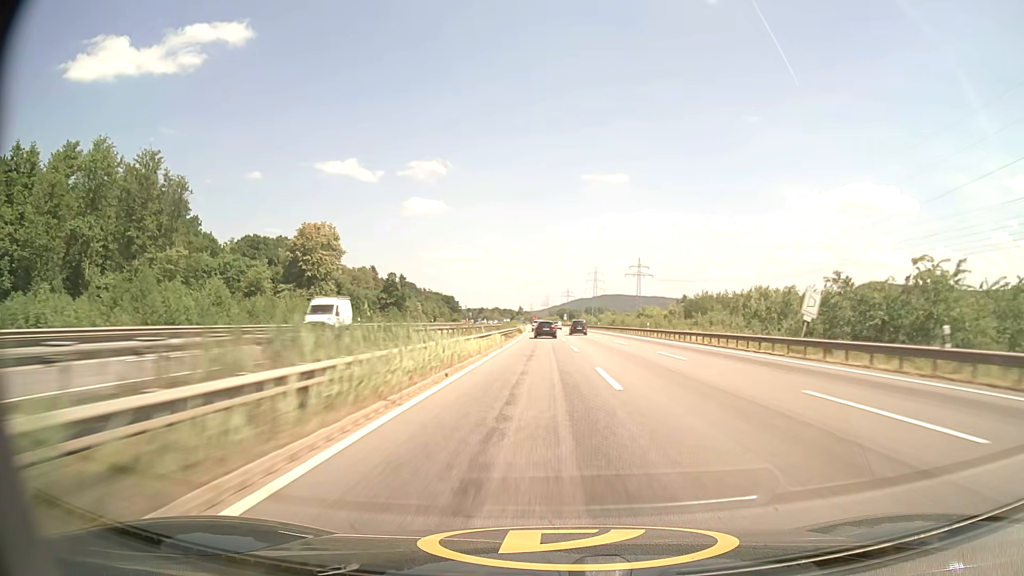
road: motorway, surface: asphalt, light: Day
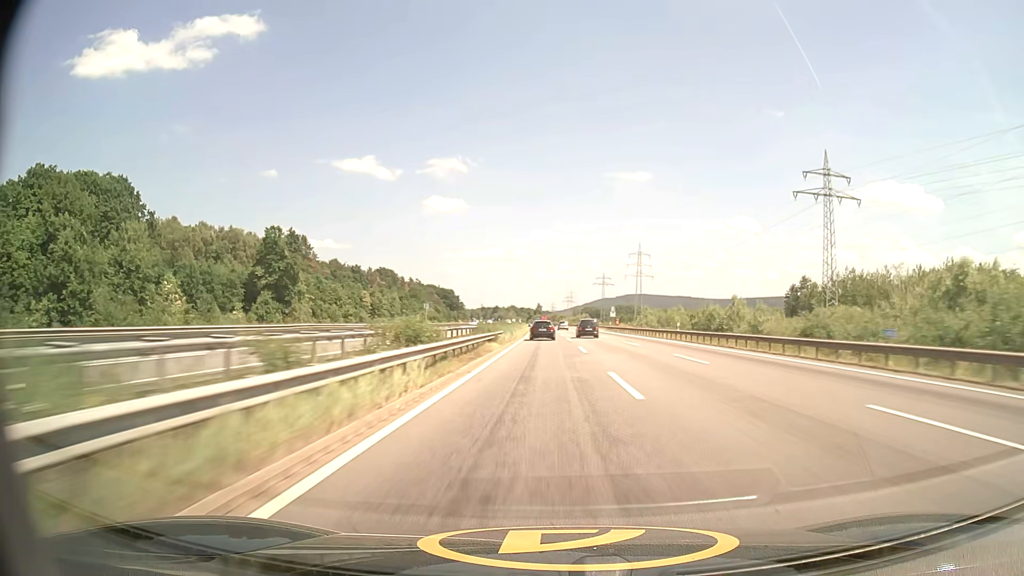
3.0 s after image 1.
(-2.0, +109.9) m; -2°
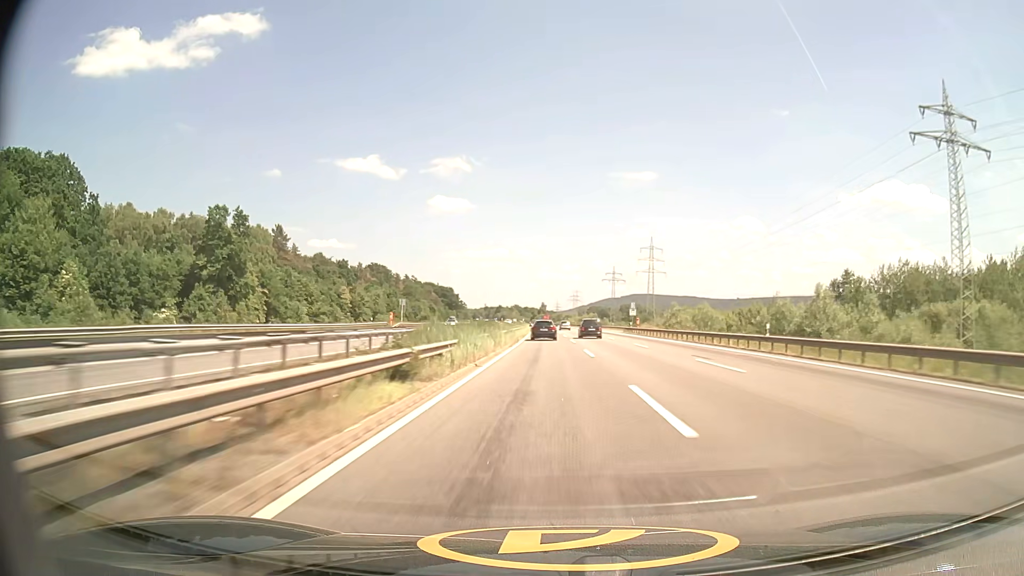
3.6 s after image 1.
(-0.1, +21.9) m; 0°
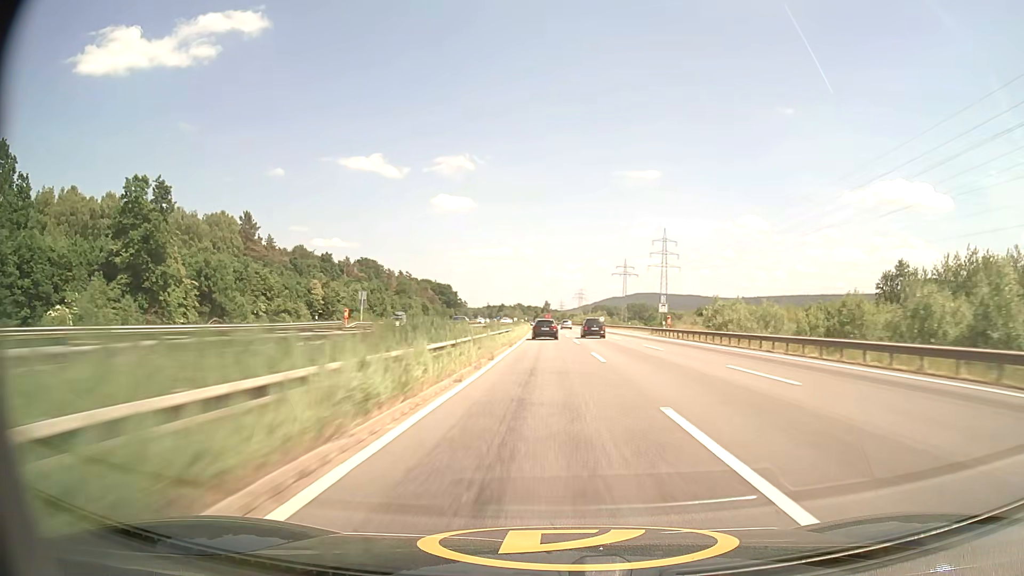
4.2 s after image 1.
(-0.1, +21.8) m; 0°
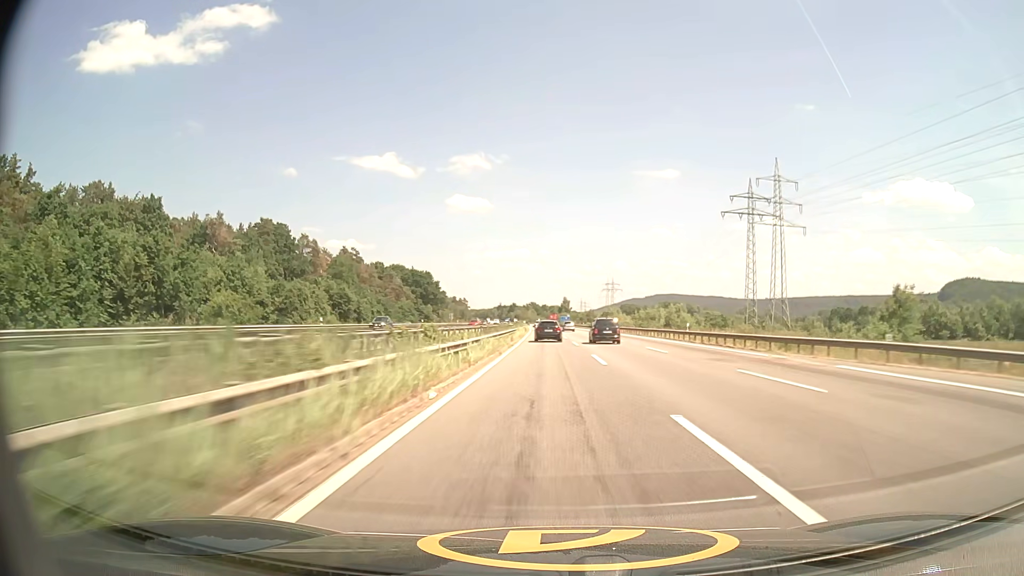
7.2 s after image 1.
(-1.1, +108.8) m; -1°
(0, +10) (0, +20) (0, +30) (0, +40) (0, +50) (0, +60) (-1, +70) (-1, +80) (-1, +90) (-1, +100) m
